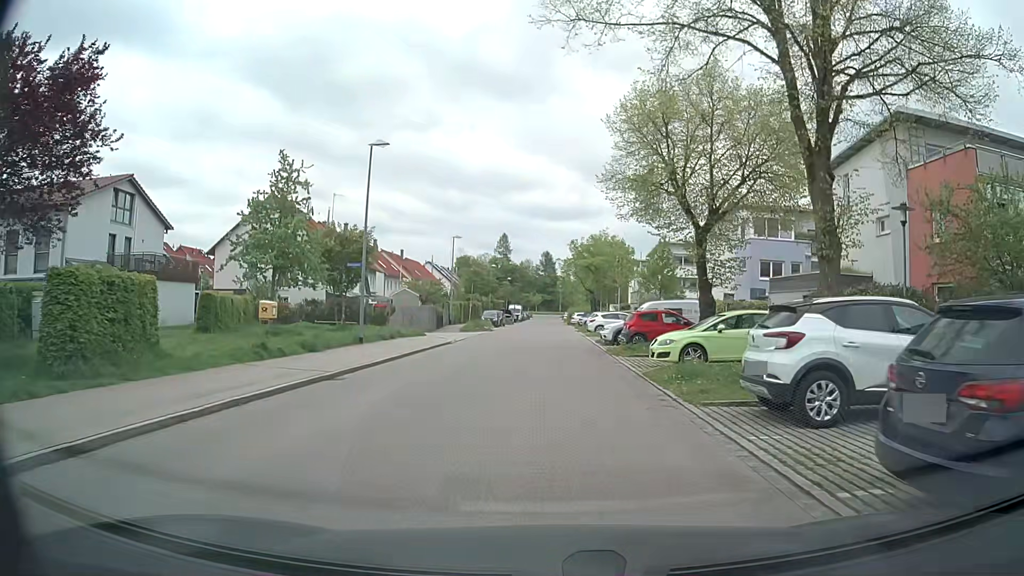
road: residential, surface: asphalt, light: Day
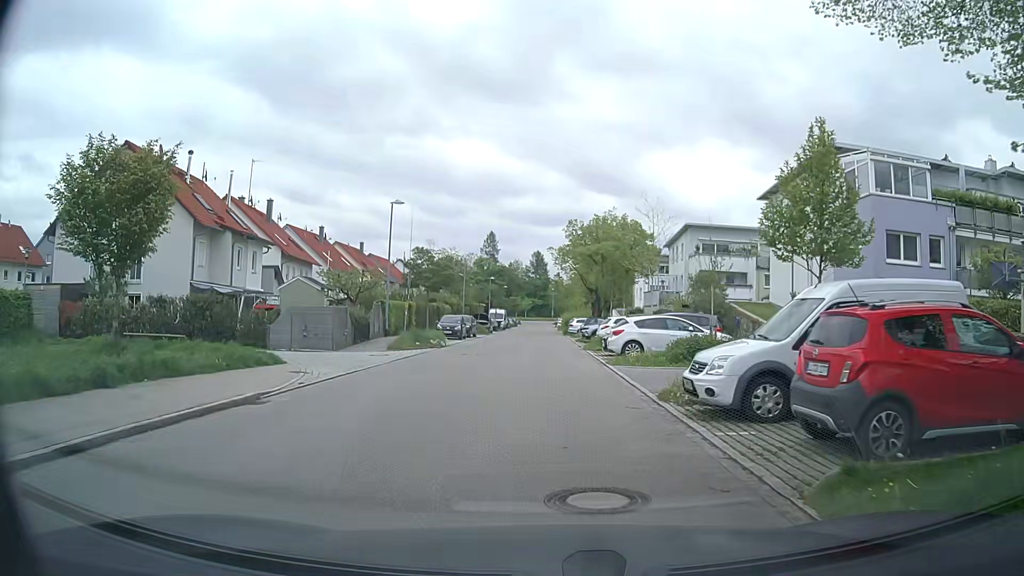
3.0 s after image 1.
(+0.1, +20.3) m; 0°
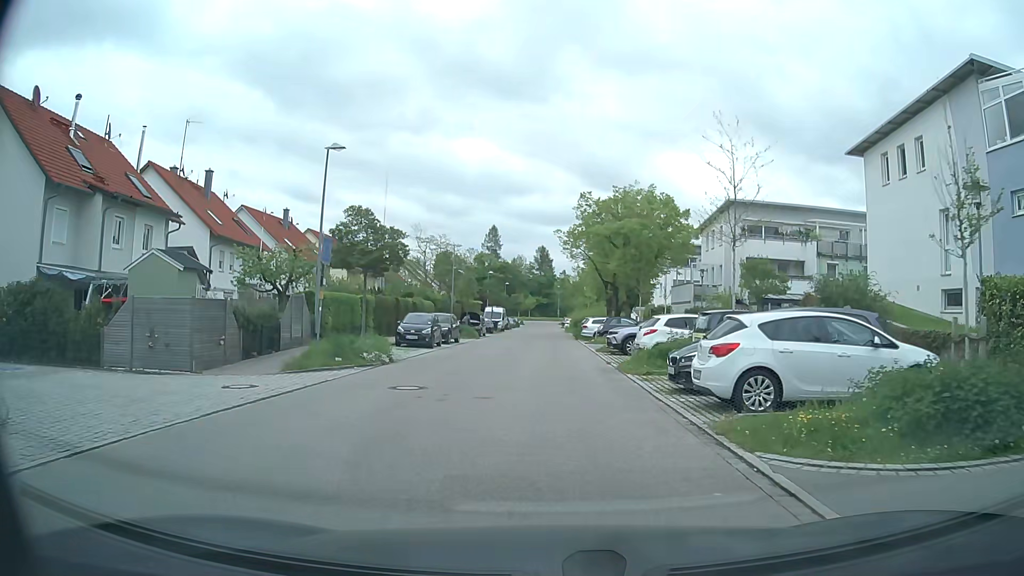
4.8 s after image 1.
(-0.1, +12.8) m; -1°
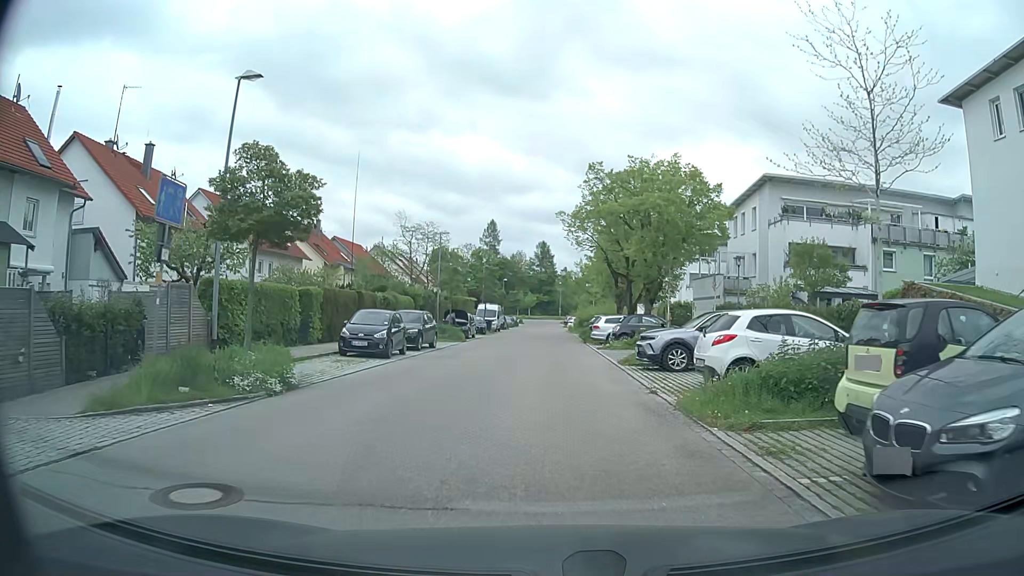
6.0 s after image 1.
(0.0, +8.3) m; 0°
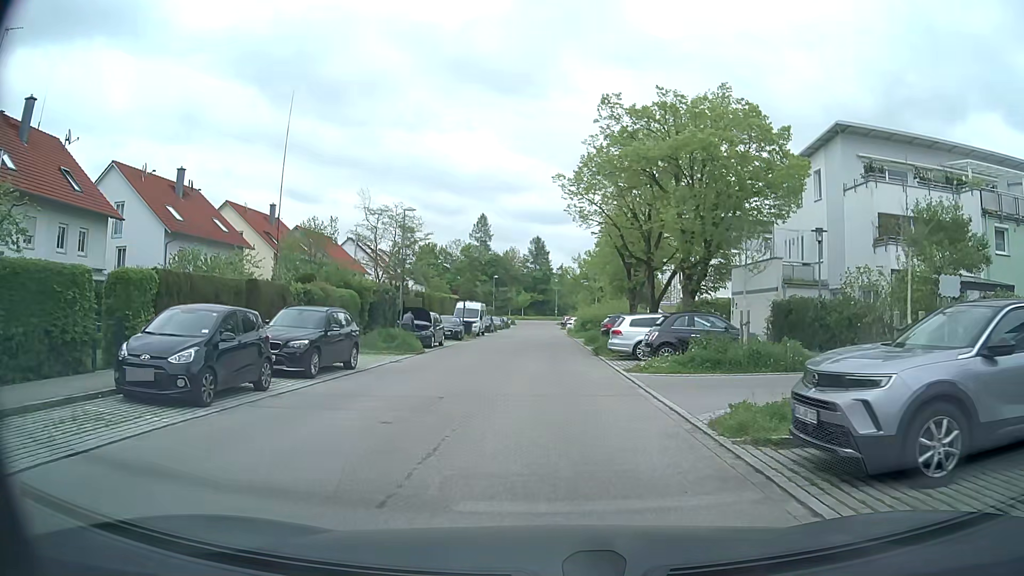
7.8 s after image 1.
(+0.1, +11.8) m; 0°
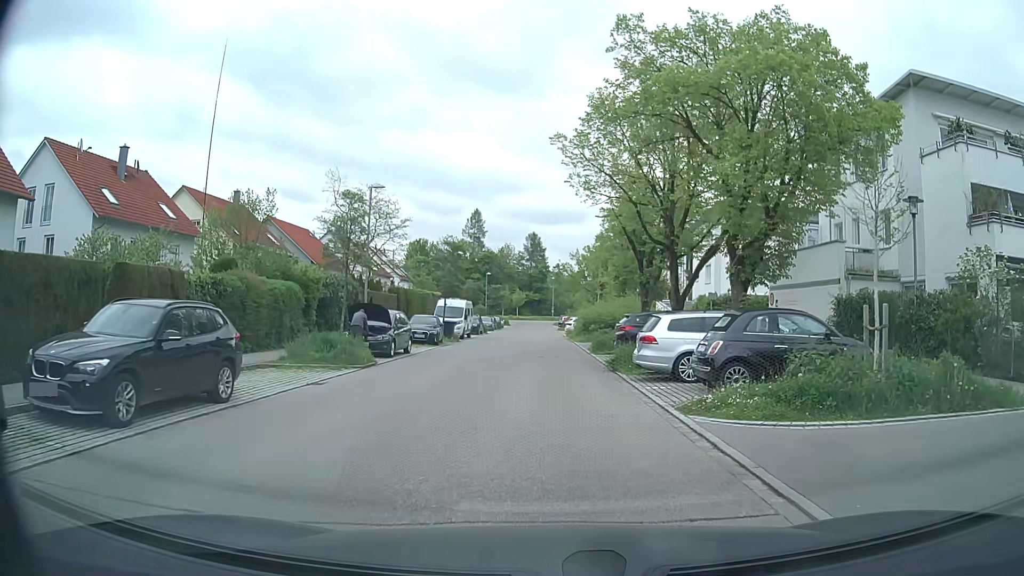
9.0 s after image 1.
(0.0, +7.3) m; 0°
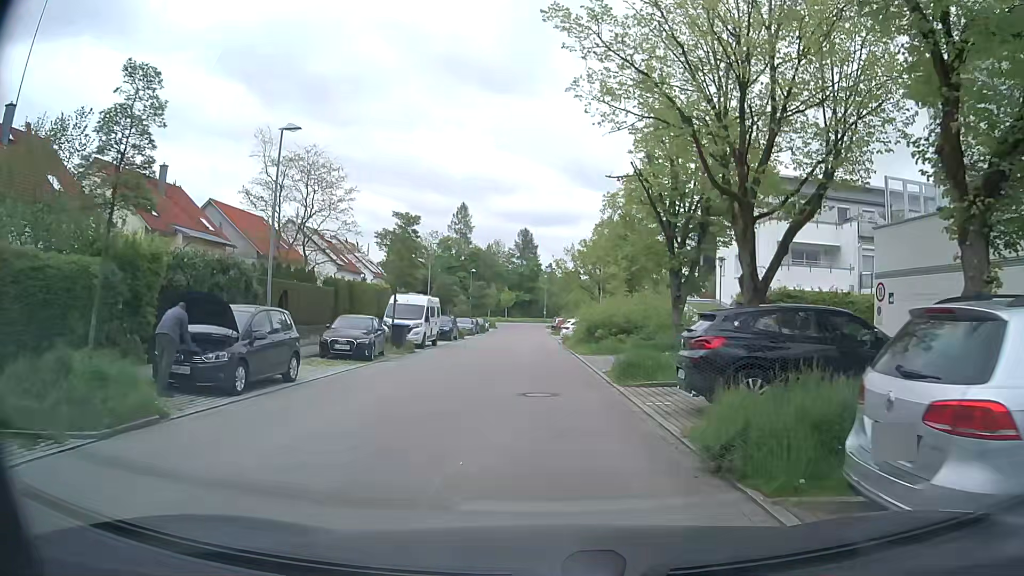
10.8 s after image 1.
(+0.1, +11.4) m; 0°
(0, +10) (0, +20) (0, +30) (0, +40) (-1, +50) (-1, +60) (-1, +70) (-1, +80) (-2, +90) (-2, +100) m
